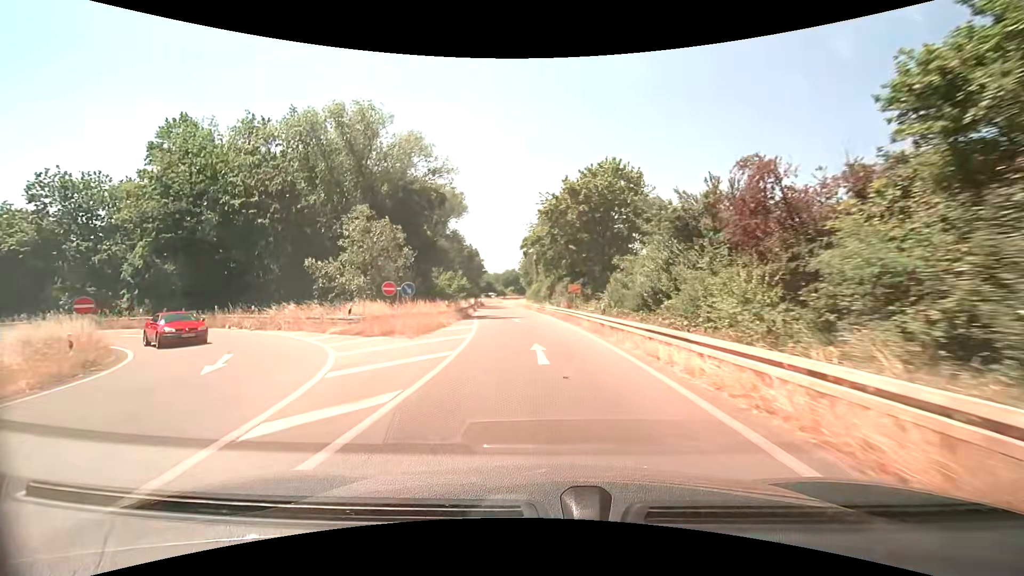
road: trunk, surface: asphalt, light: Day
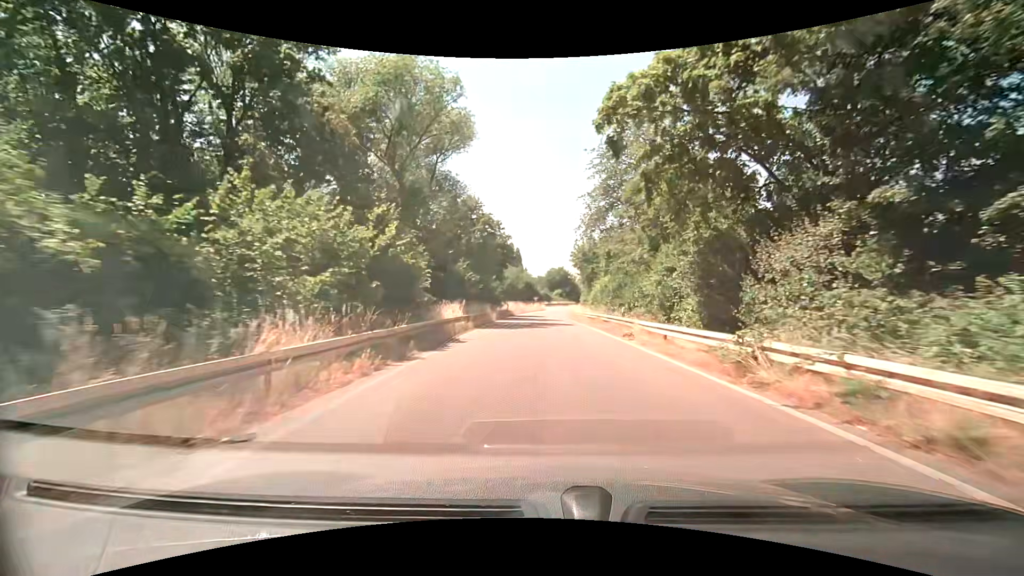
(-3.0, +41.3) m; -6°
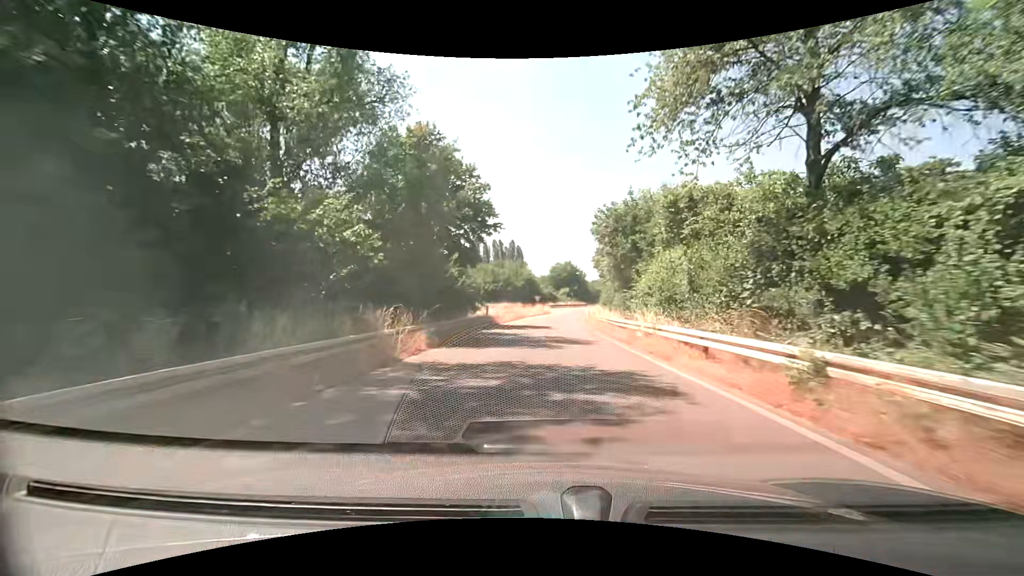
(-0.1, +24.8) m; 0°
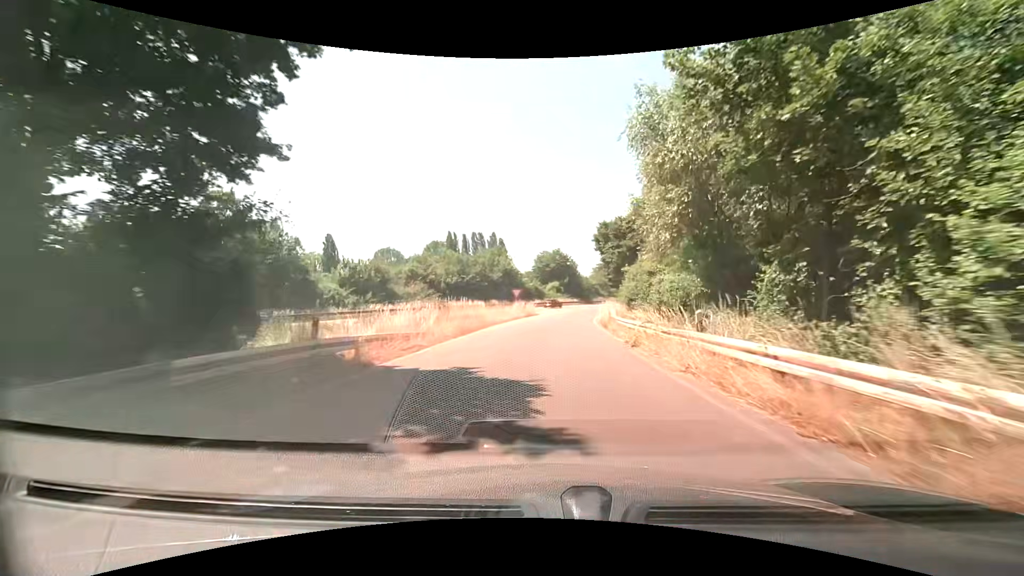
(+0.3, +24.6) m; +1°
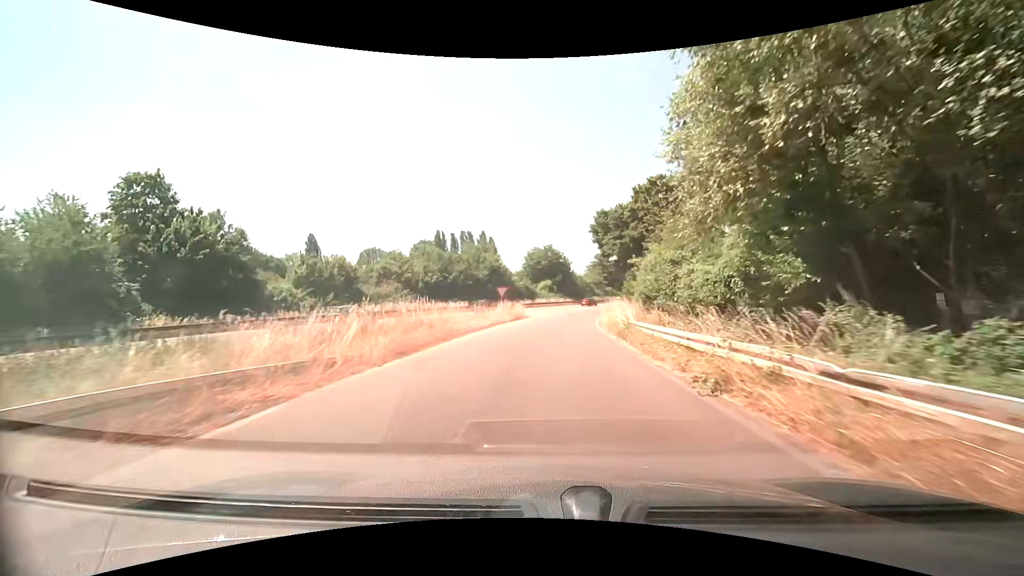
(+0.2, +8.0) m; +2°
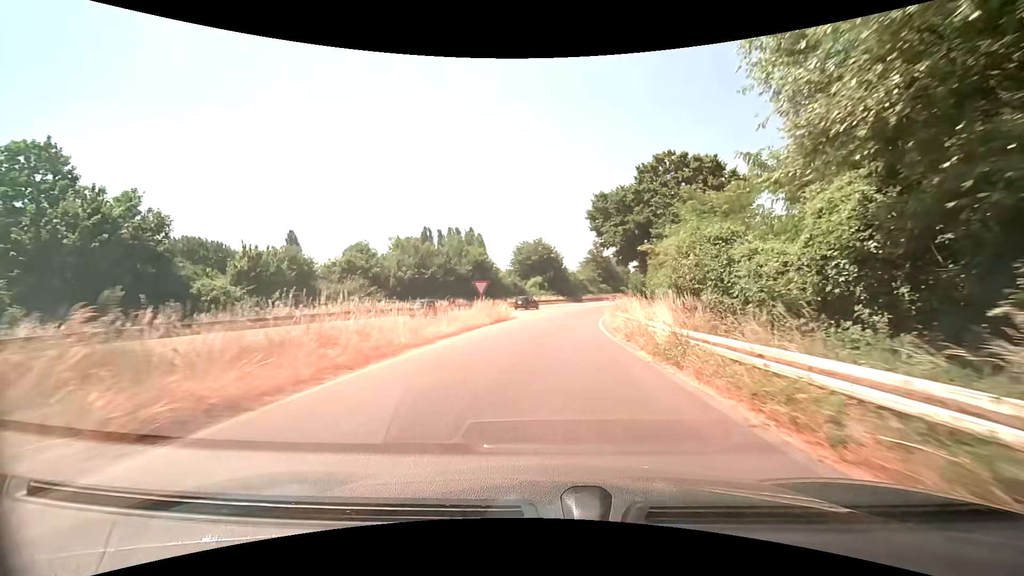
(0.0, +7.9) m; +1°
(0, +10) (+1, +20) (+1, +30) (+3, +40) (+4, +50) (+6, +60) (+9, +69) (+12, +79) (+16, +88) (+19, +97) m
